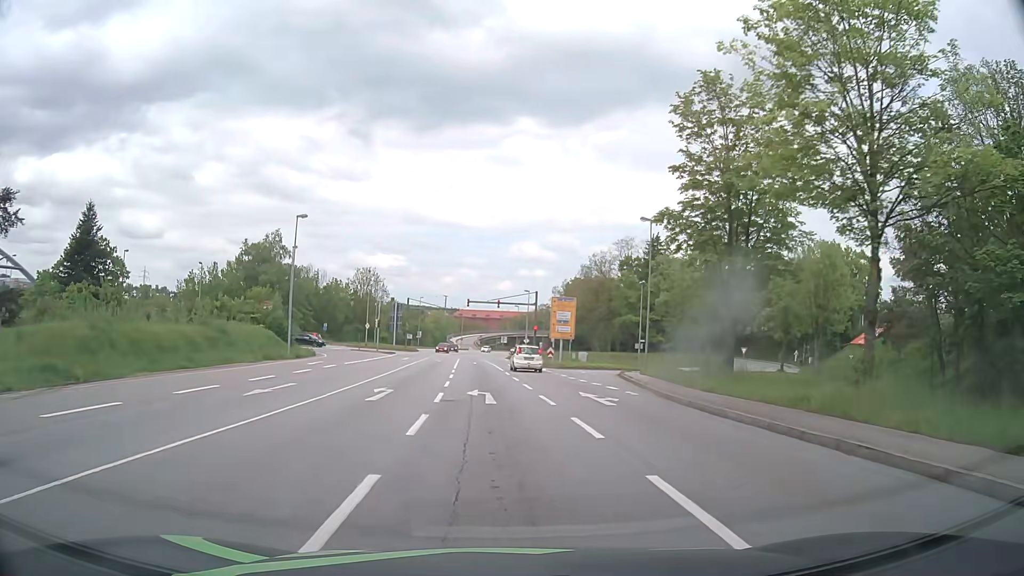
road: primary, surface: asphalt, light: Day
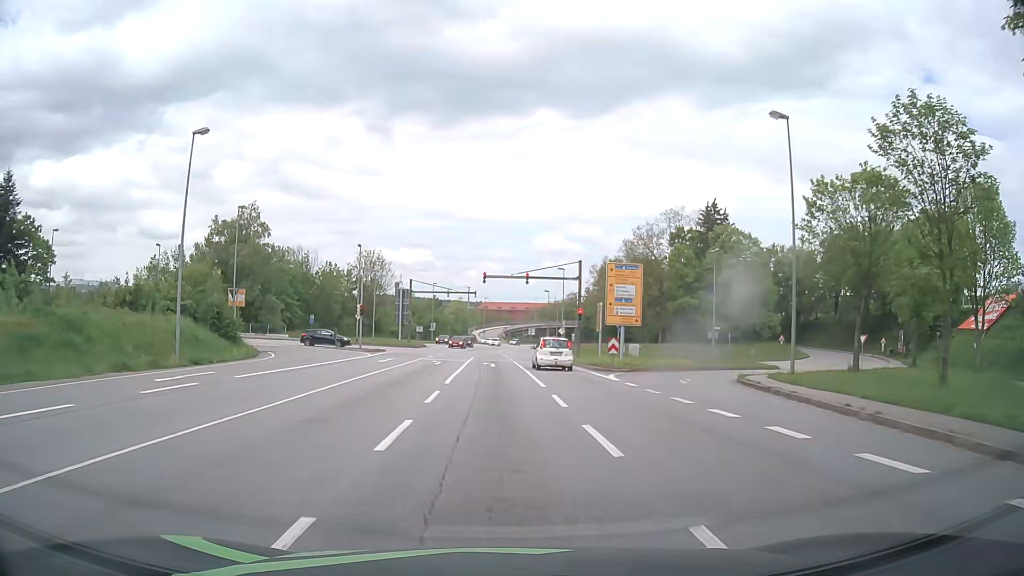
(-0.4, +19.9) m; -2°
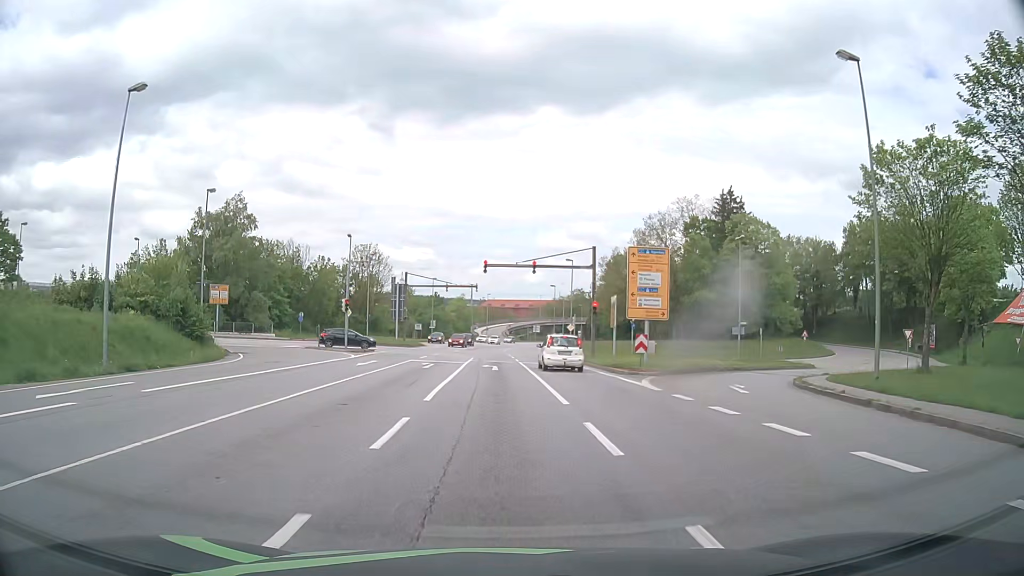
(0.0, +5.9) m; 0°
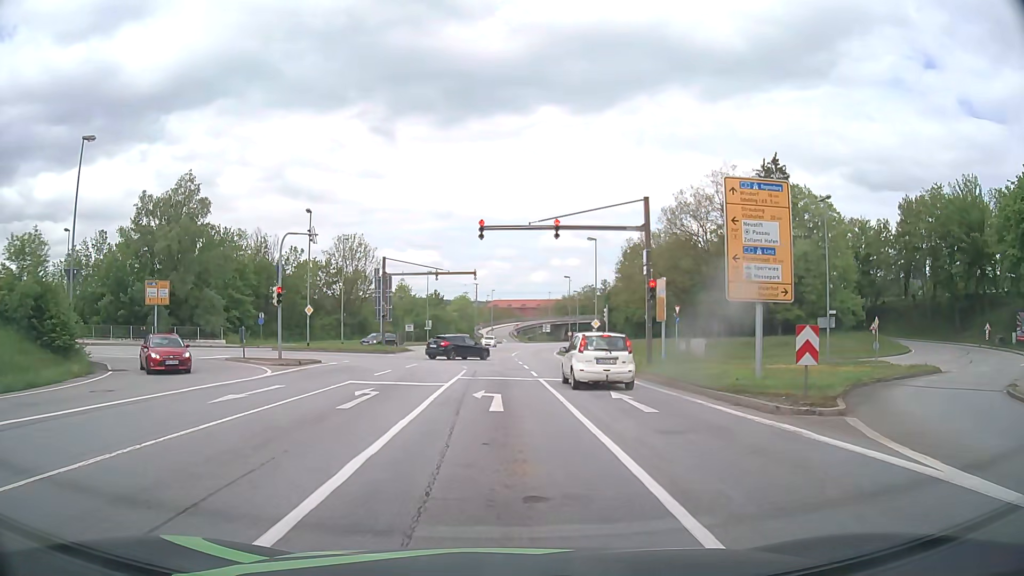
(-0.1, +14.9) m; 0°
(0, +10) (0, +20) (-1, +30) (-5, +39) (-14, +43) (-24, +45) (-34, +46) (-44, +47) (-53, +48) (-63, +50) m
